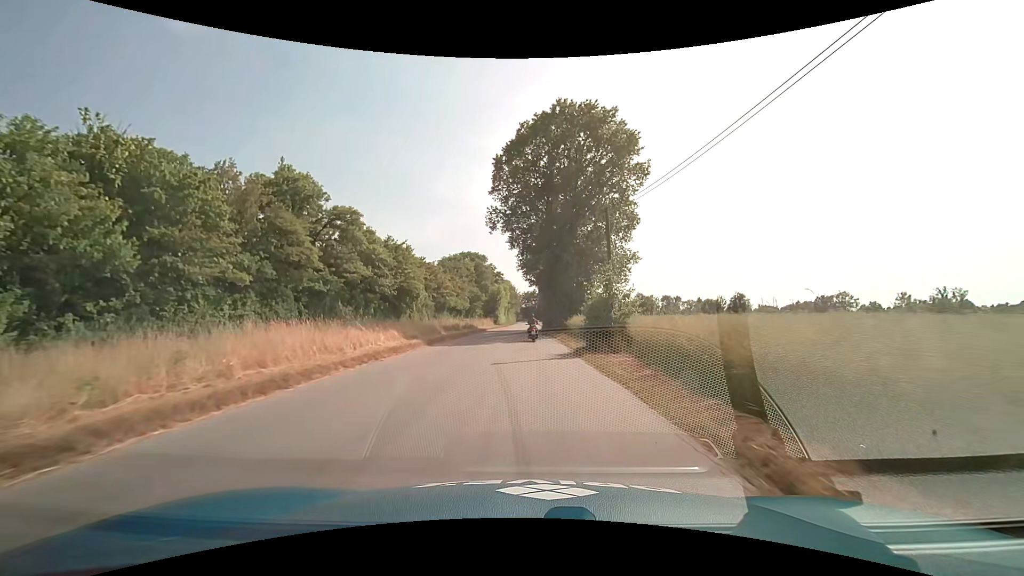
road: service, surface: asphalt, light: Day
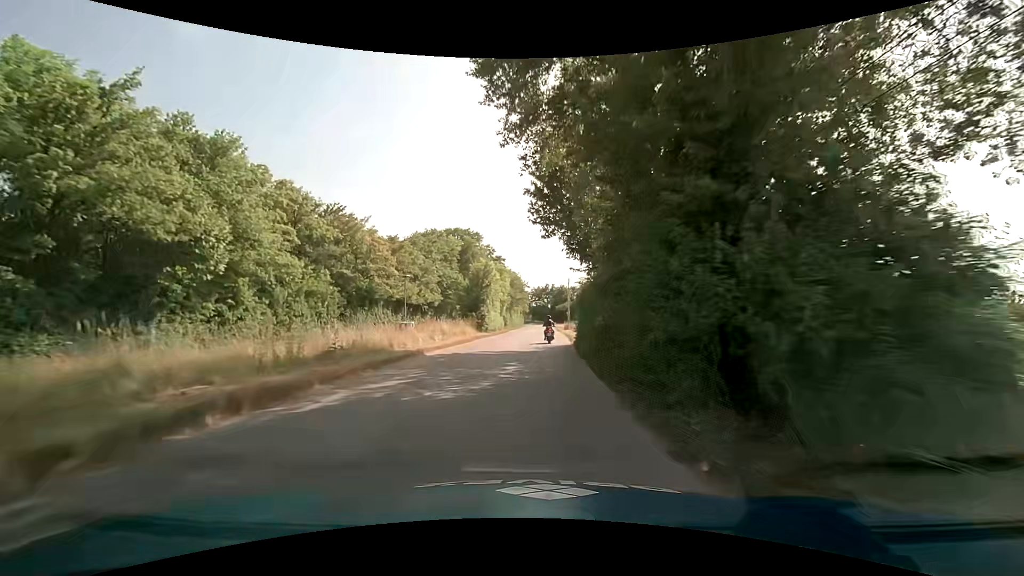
(-0.1, +37.5) m; -1°
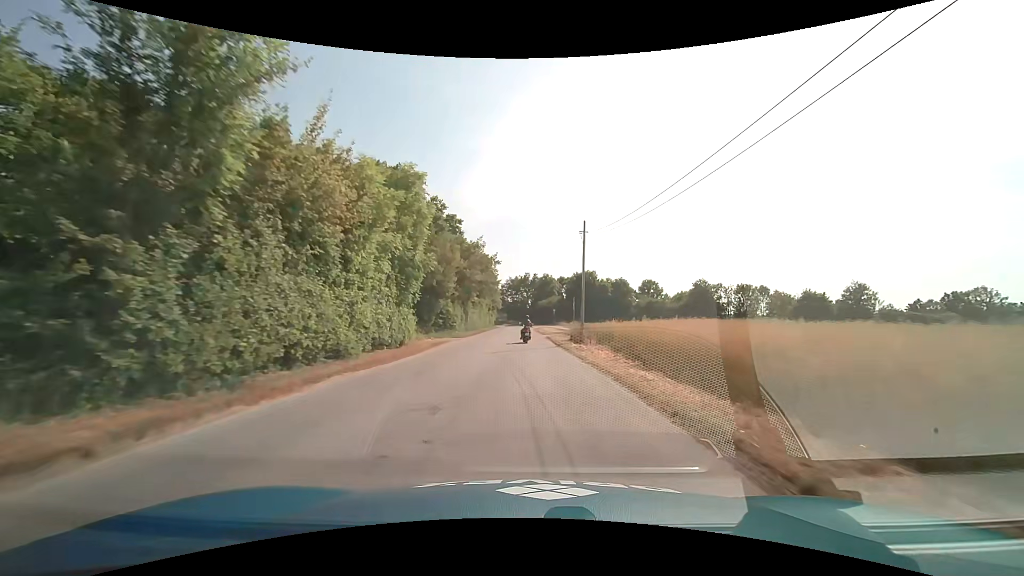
(+0.8, +38.4) m; +3°
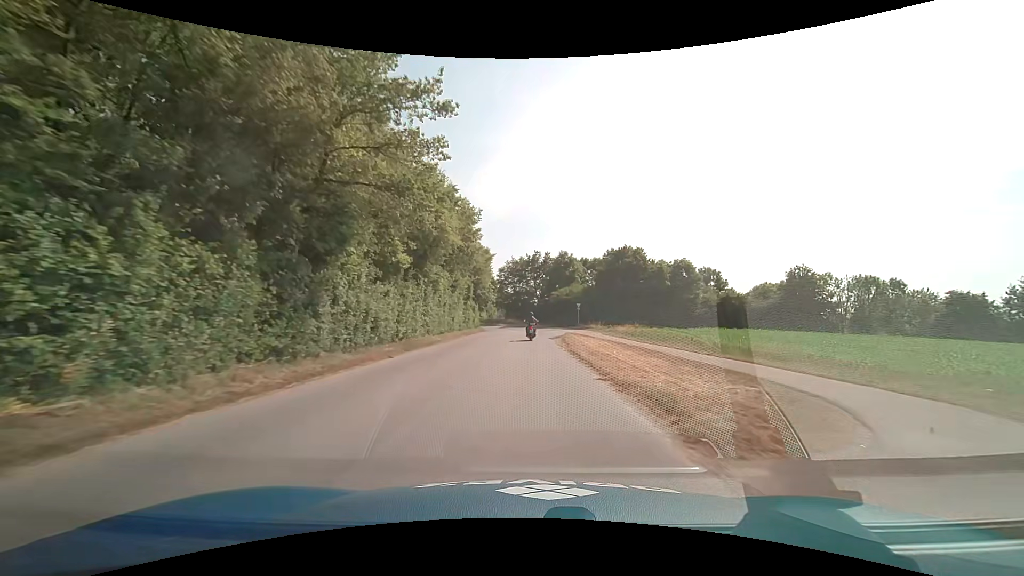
(-0.7, +38.8) m; -1°
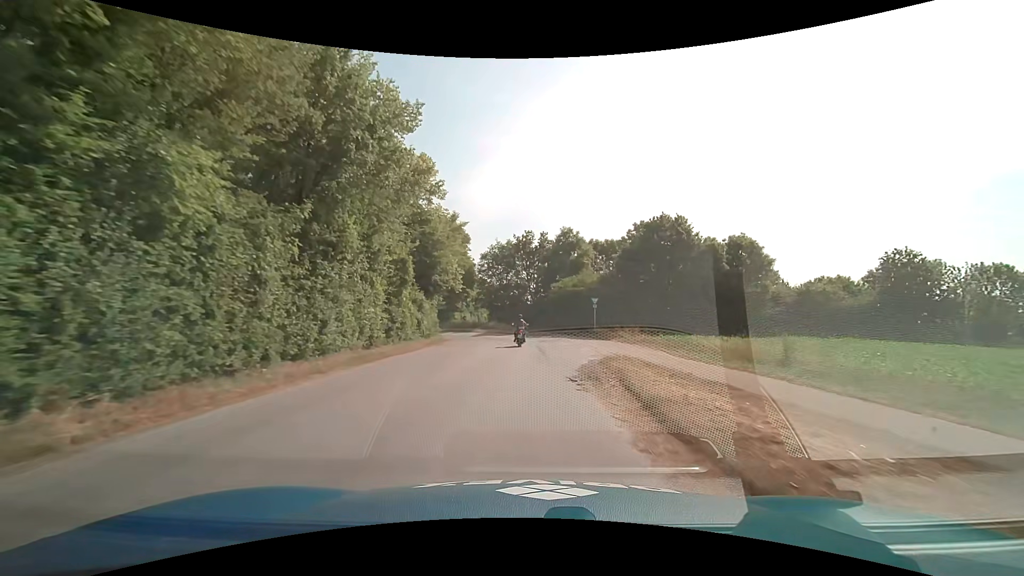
(+0.2, +22.6) m; +1°
(0, +10) (0, +20) (0, +30) (-1, +40) (-5, +49) (-13, +55) (-23, +57) (-33, +56) (-43, +54) (-52, +52) m
